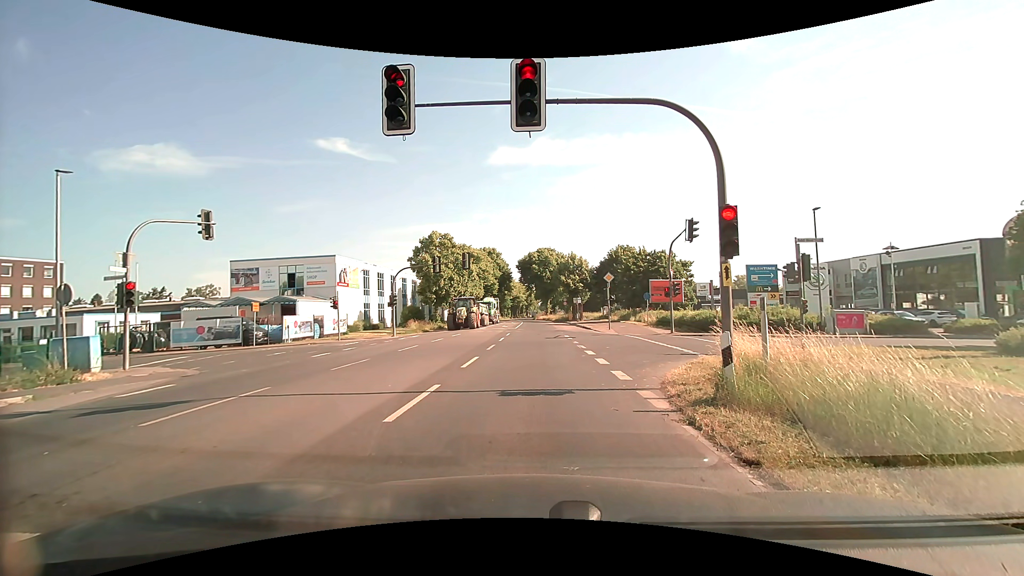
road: secondary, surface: asphalt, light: Day
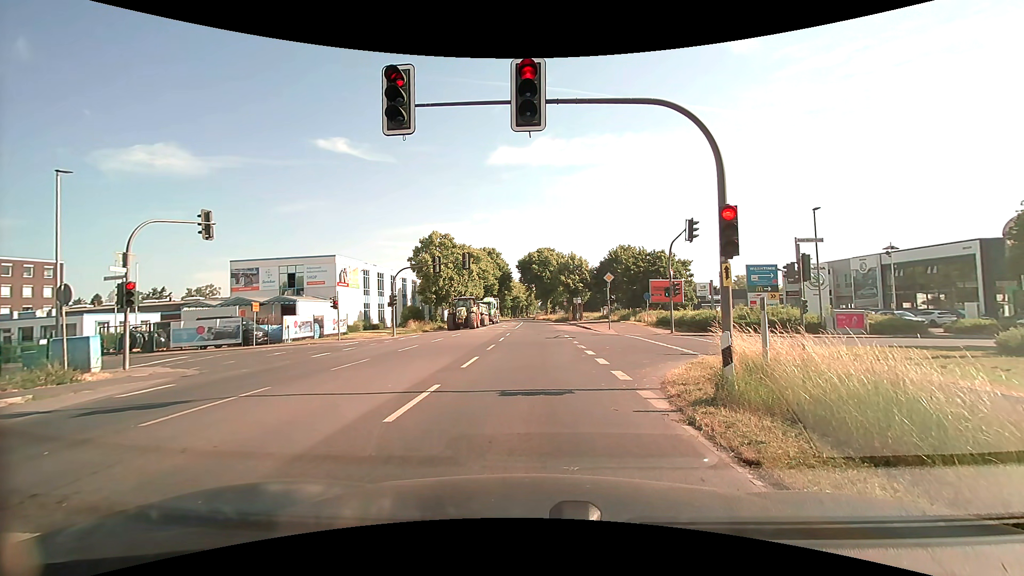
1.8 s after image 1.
(0.0, 0.0) m; 0°
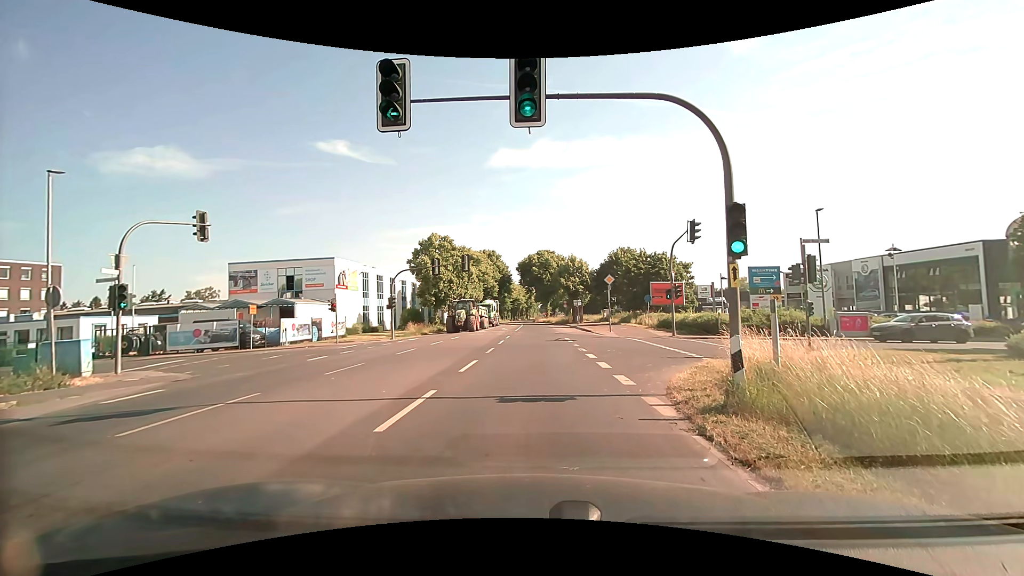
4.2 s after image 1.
(0.0, +0.3) m; 0°
(0, +10) (+2, +20) (+10, +25) (+20, +27) (+30, +28) (+40, +29) (+50, +29) (+60, +29) (+70, +30) (+80, +30) m
